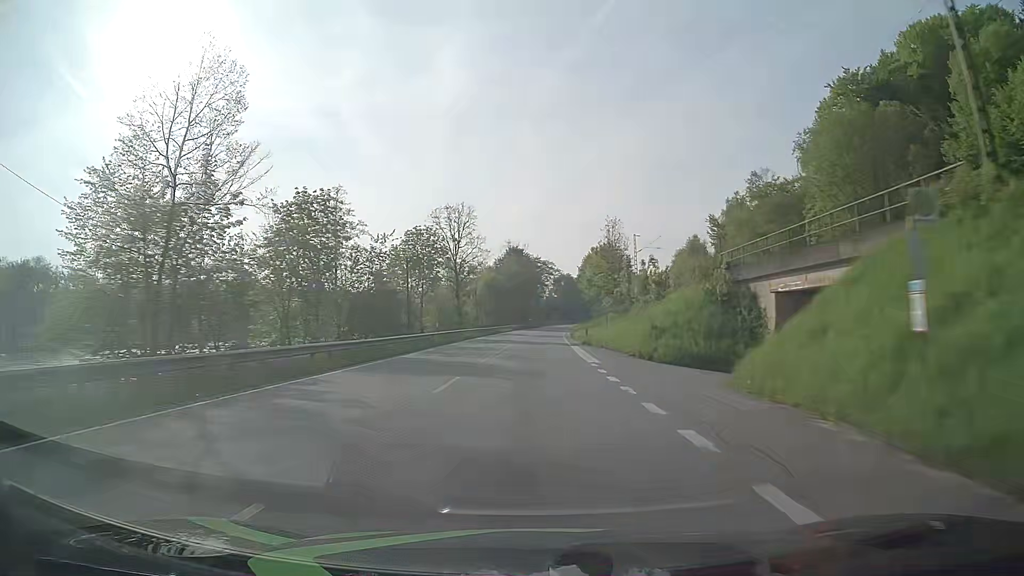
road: primary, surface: asphalt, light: Day
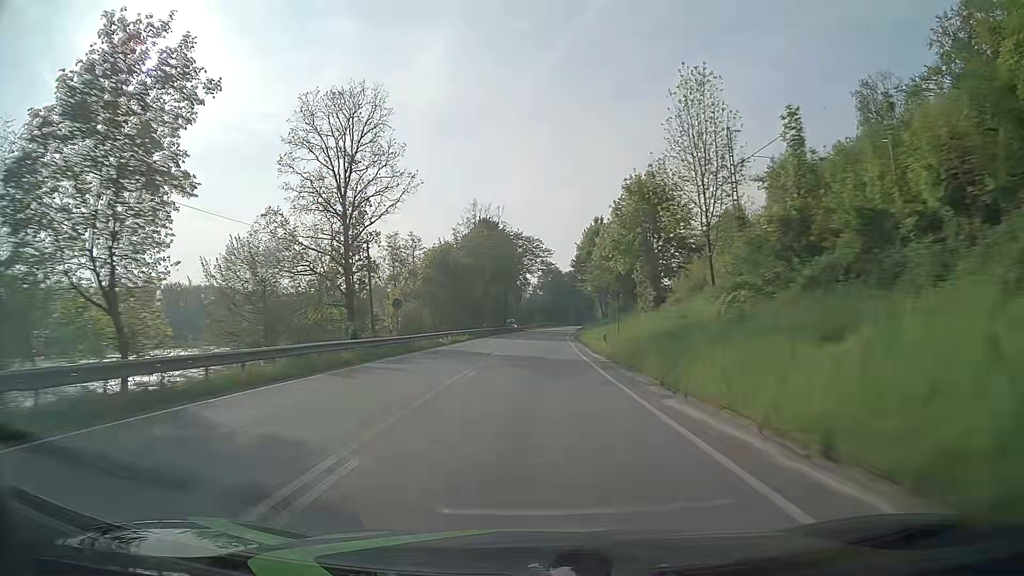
(+0.5, +47.4) m; +1°
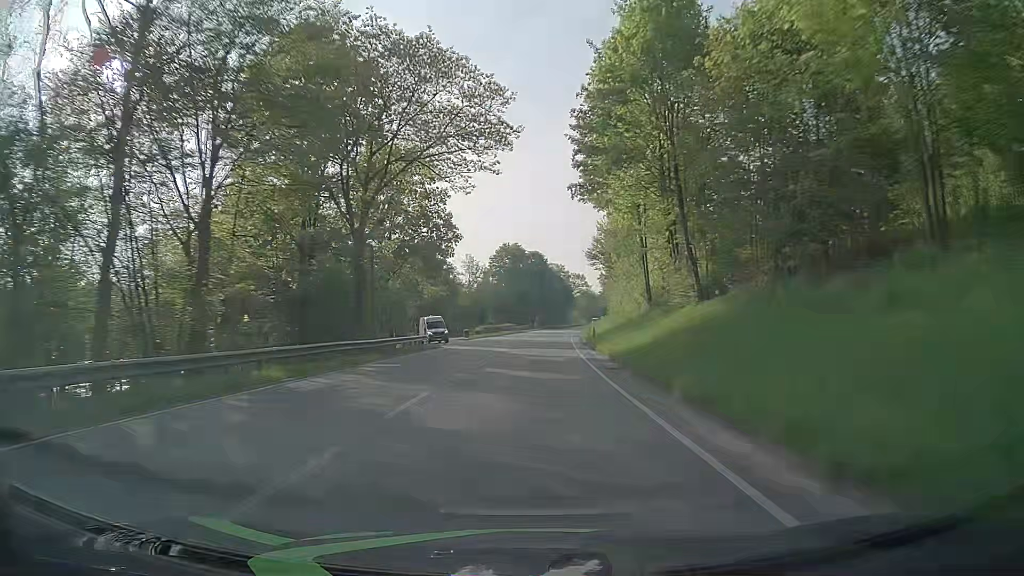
(+2.2, +78.9) m; +3°
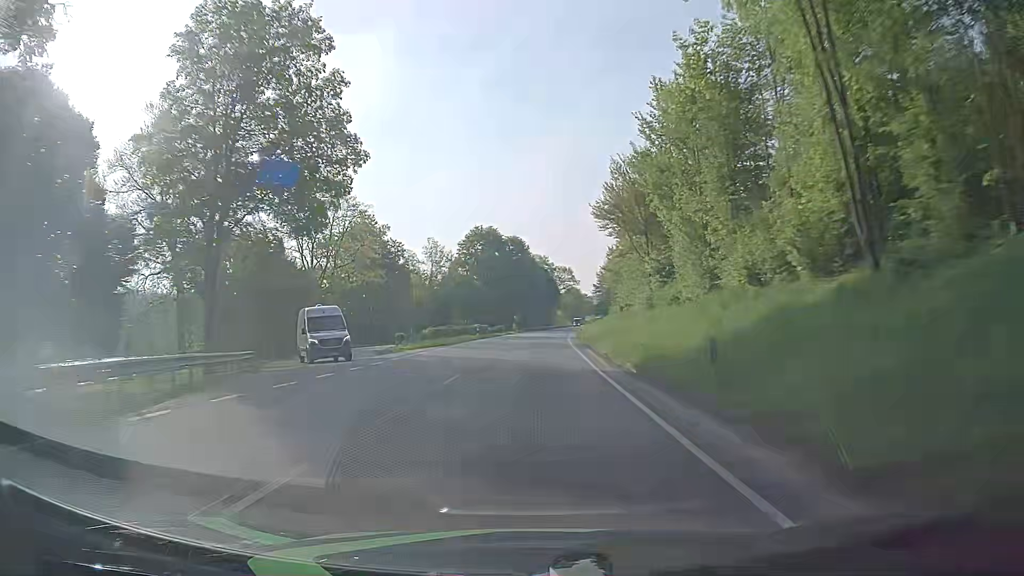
(+0.4, +31.6) m; +2°
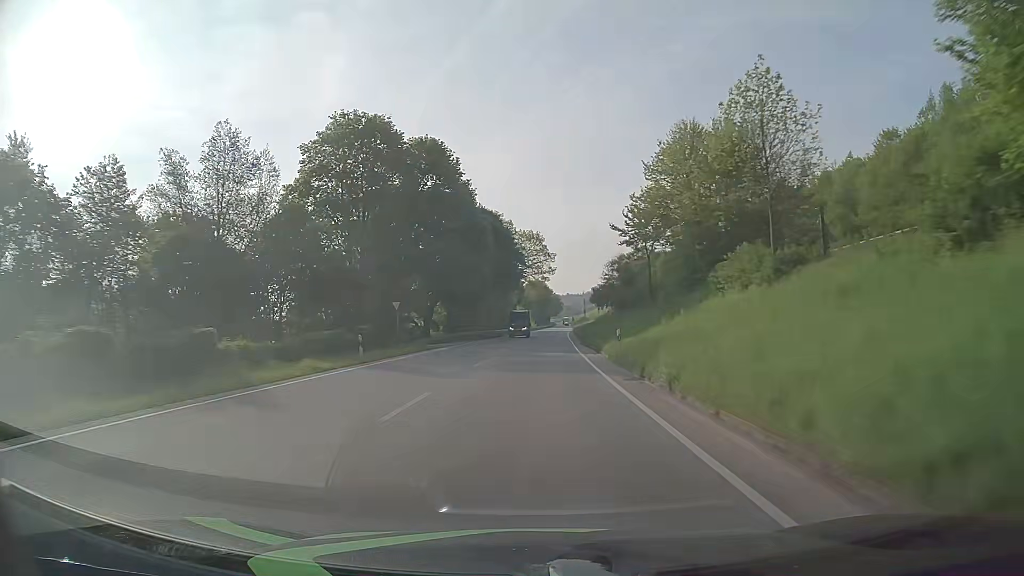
(+2.5, +78.9) m; +3°
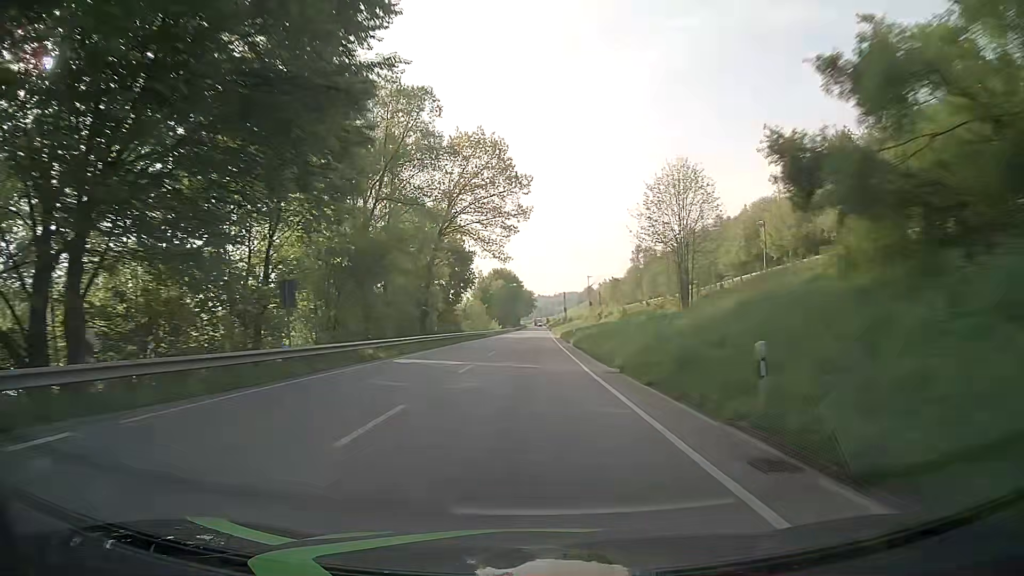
(+1.8, +63.3) m; +3°
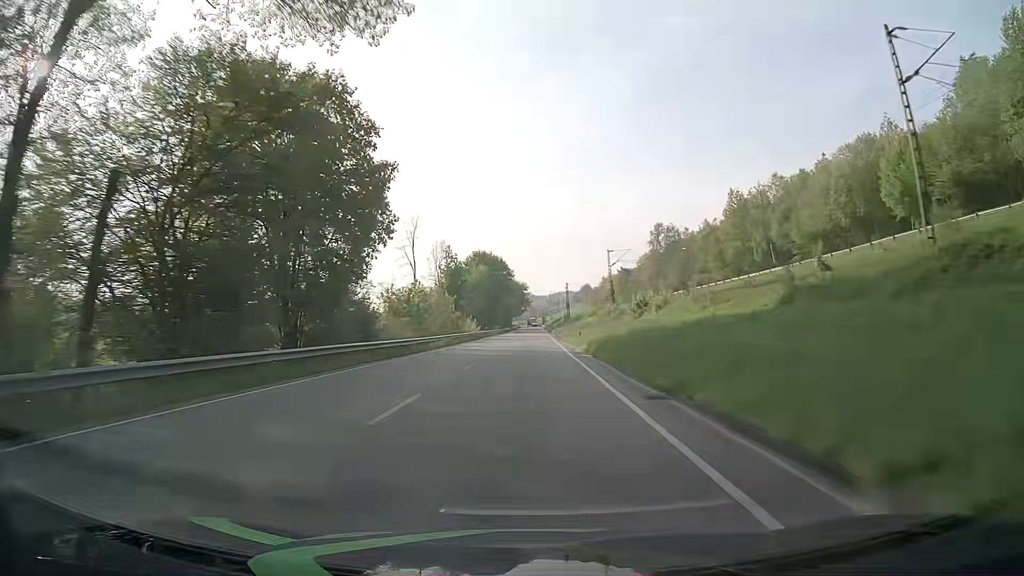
(+0.2, +47.5) m; +1°
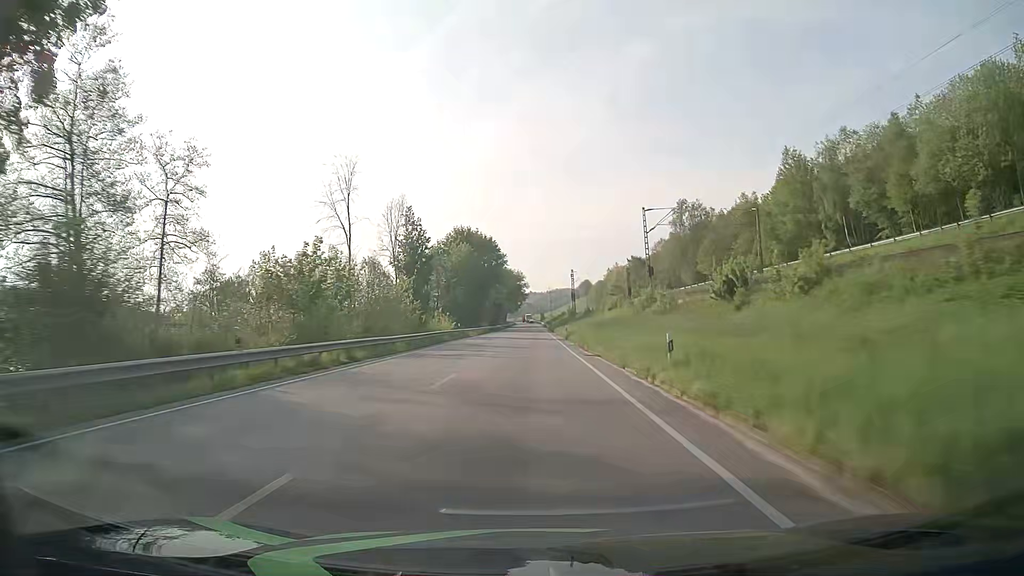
(0.0, +31.7) m; 0°
(0, +10) (0, +20) (0, +30) (0, +40) (0, +50) (0, +60) (0, +70) (0, +80) (0, +90) (0, +100) m
